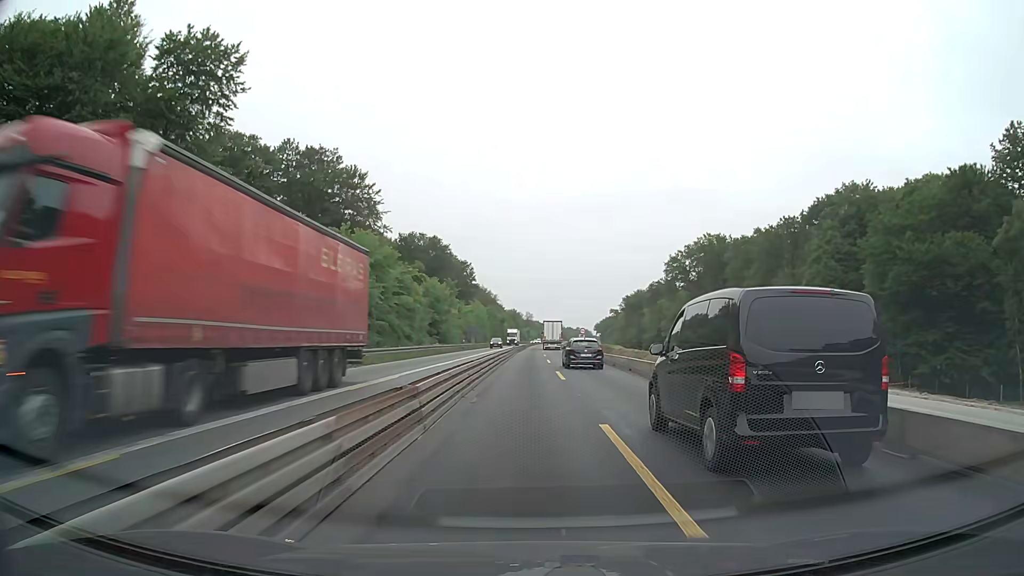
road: motorway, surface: concrete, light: Day
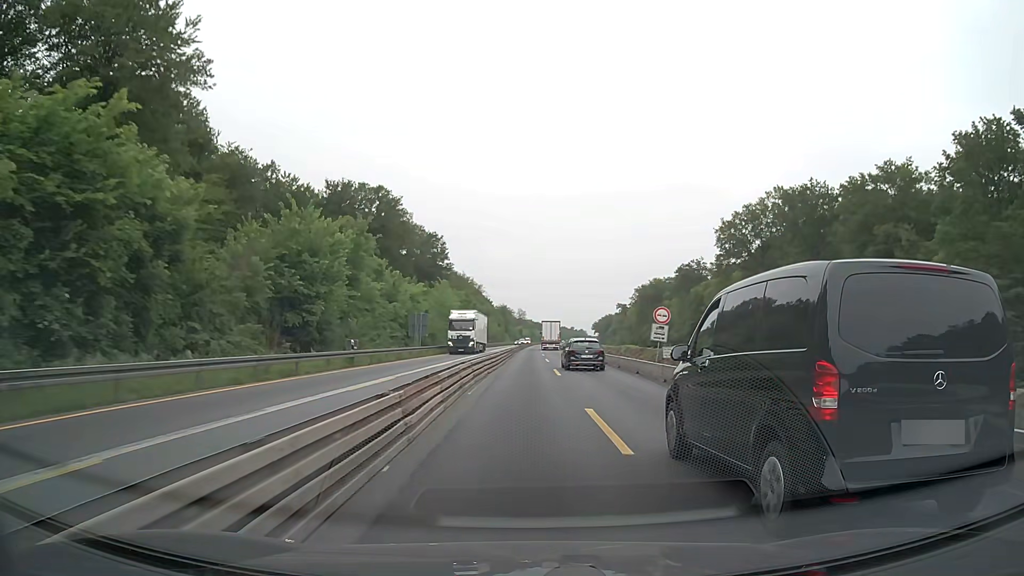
(+0.4, +50.8) m; 0°
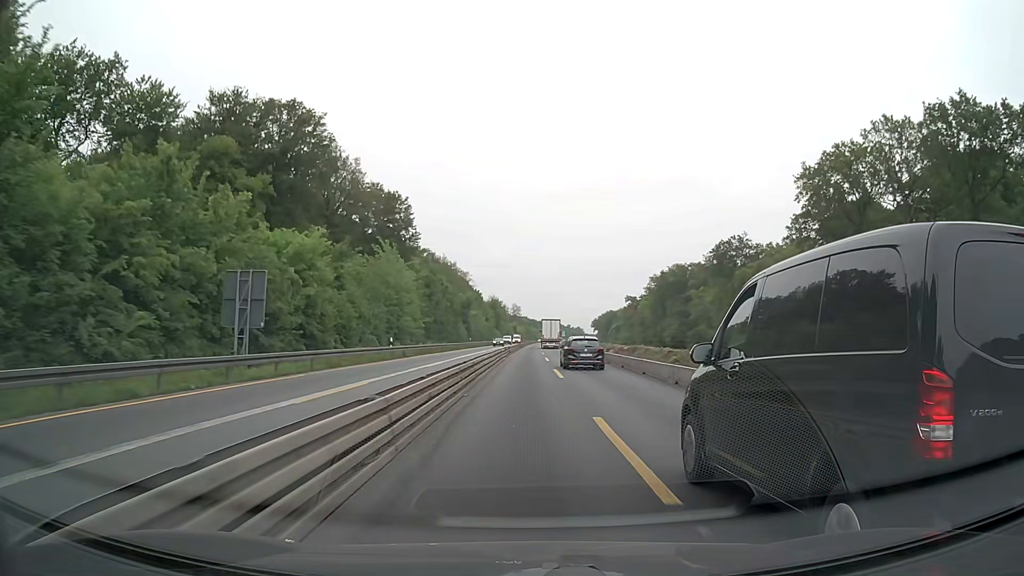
(+0.3, +38.1) m; +1°
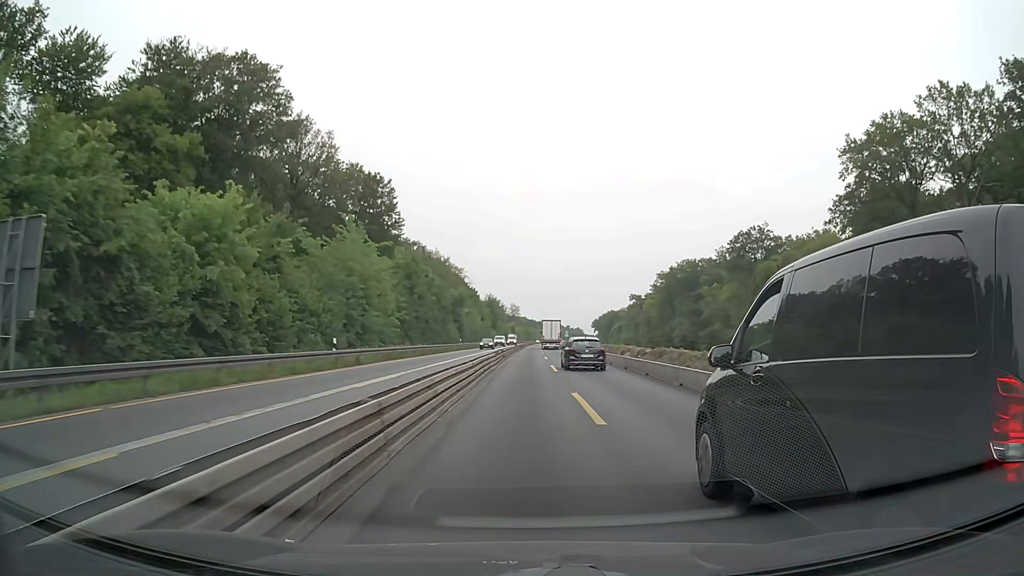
(0.0, +12.7) m; 0°
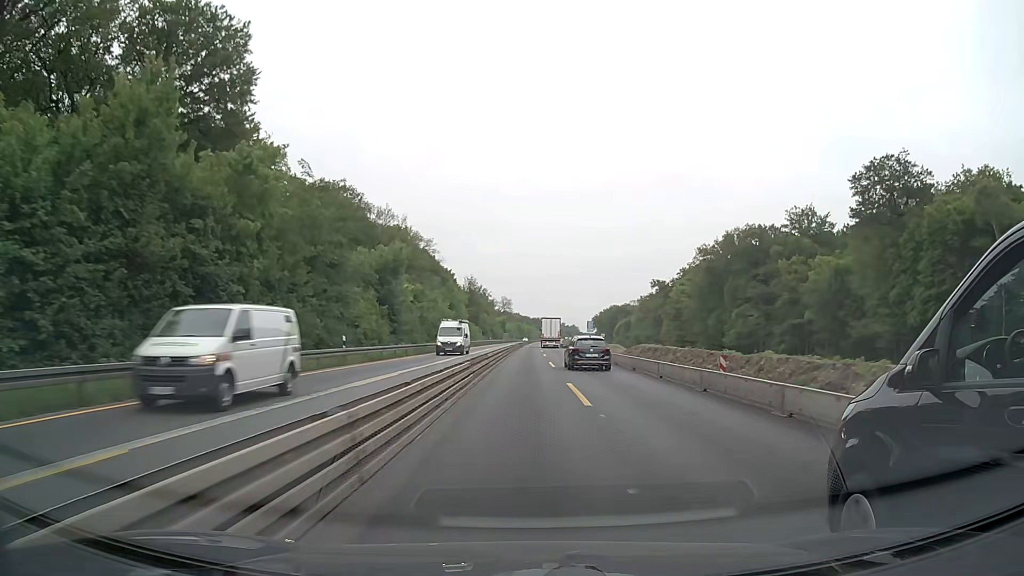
(+0.2, +50.9) m; +1°
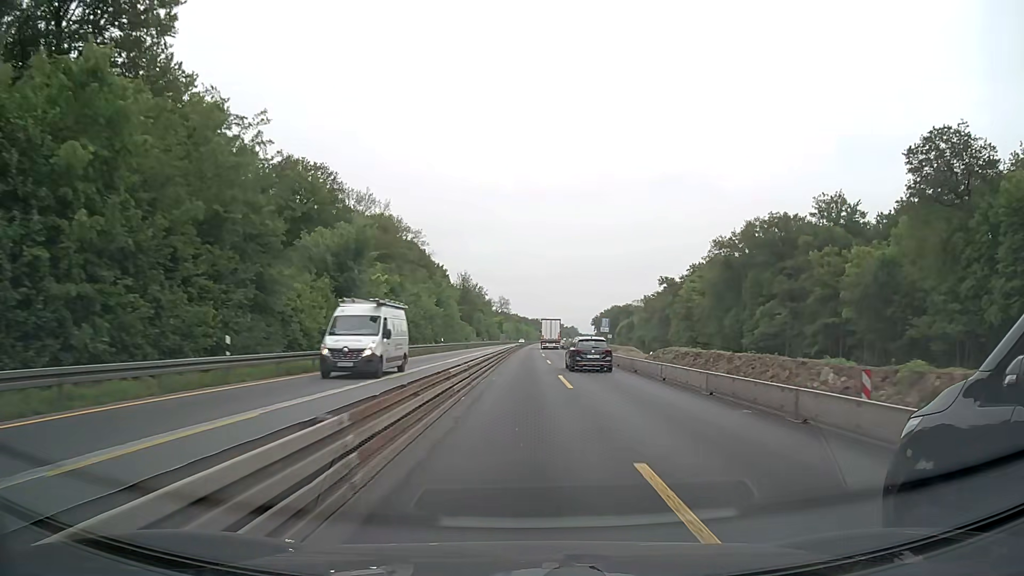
(0.0, +12.8) m; 0°
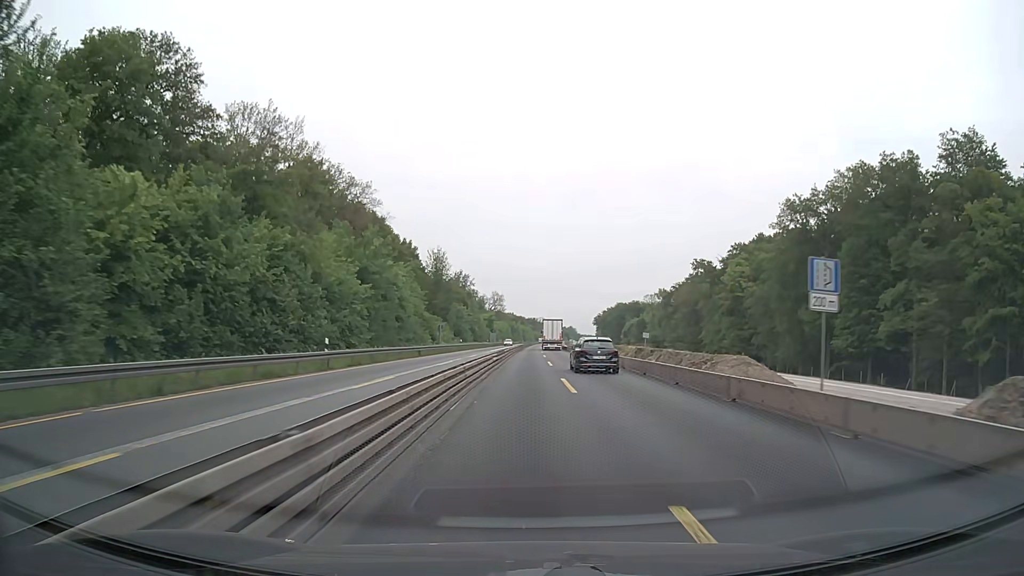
(+0.3, +38.2) m; +1°
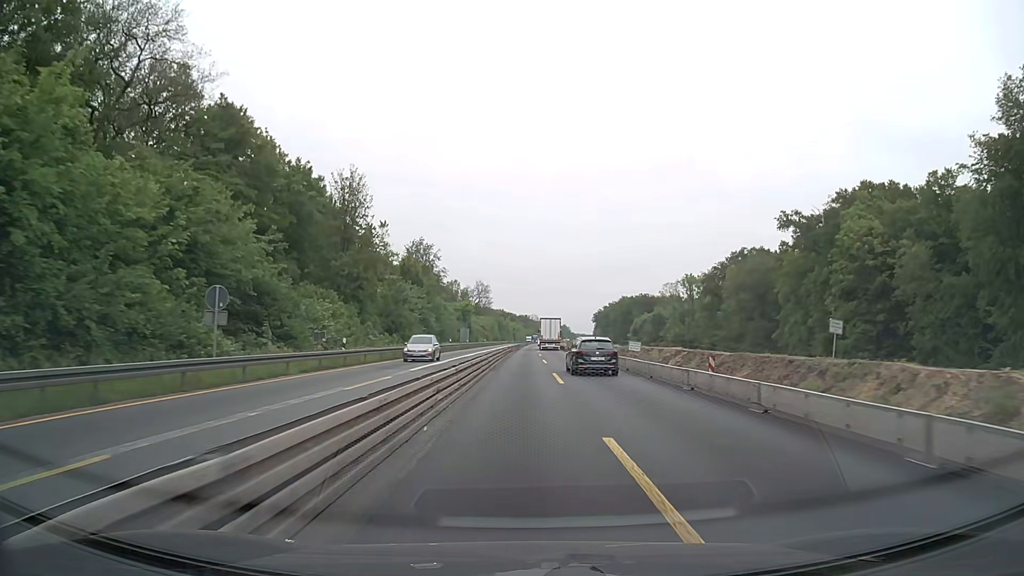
(+0.2, +50.7) m; 0°
(0, +10) (0, +20) (0, +30) (0, +40) (0, +50) (0, +60) (0, +70) (0, +80) (0, +90) (+1, +100) m
